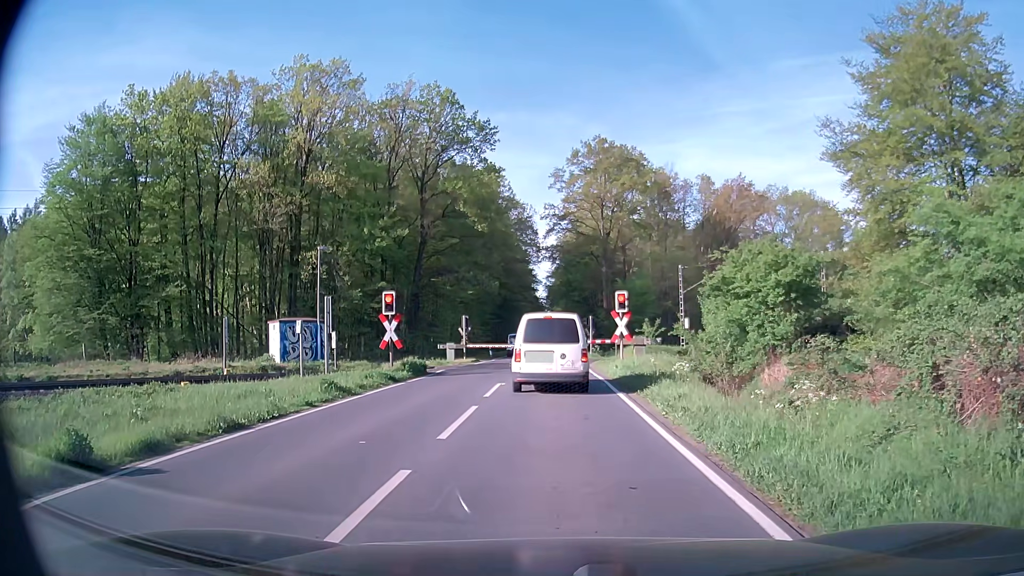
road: secondary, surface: asphalt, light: Day
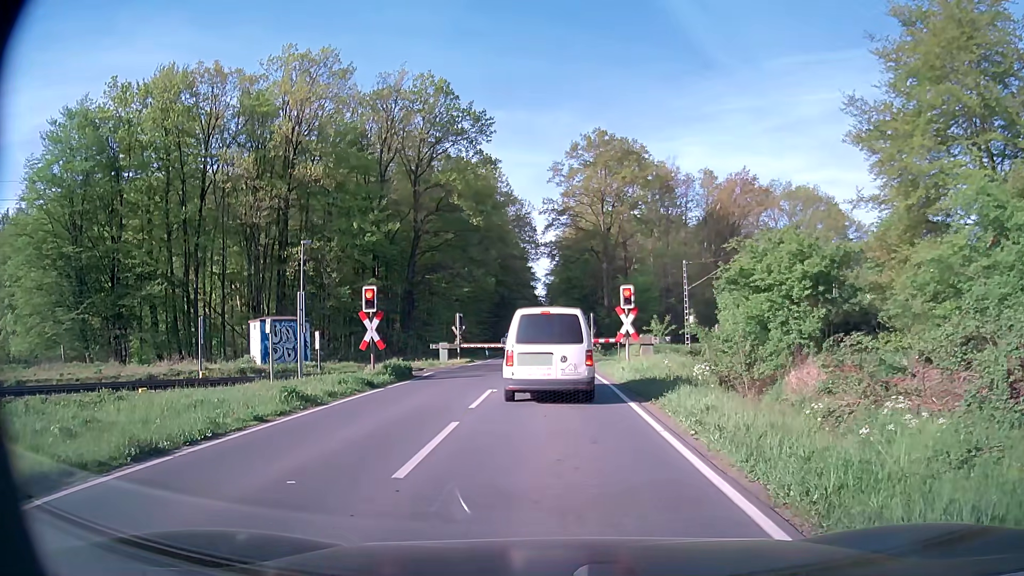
(0.0, +2.4) m; -1°
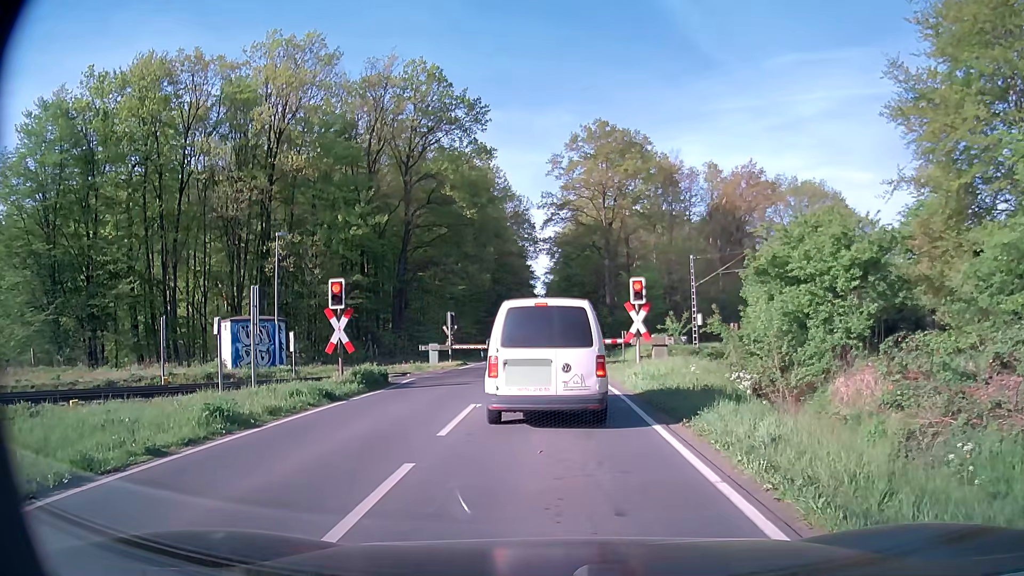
(0.0, +3.3) m; +1°
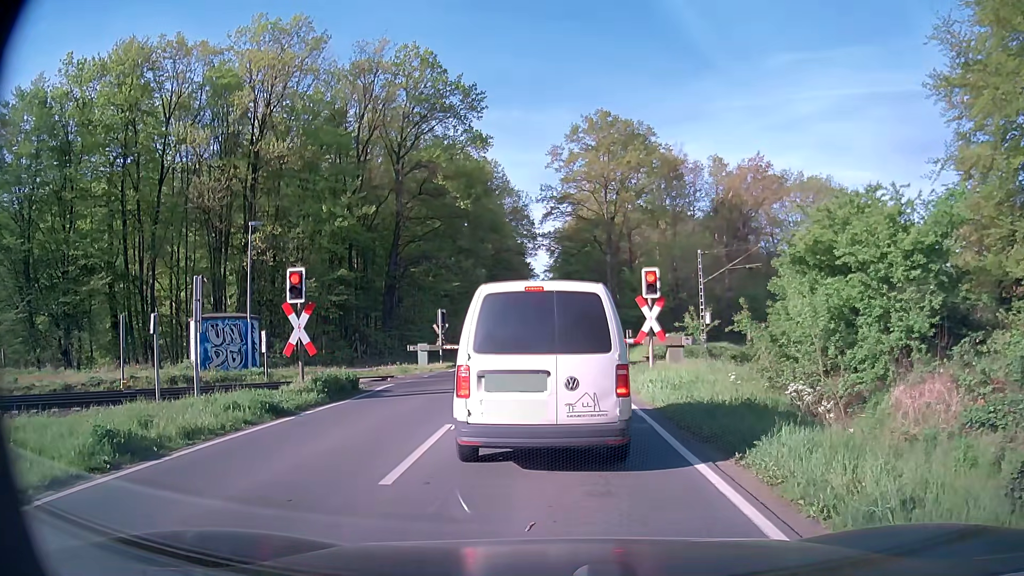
(0.0, +3.0) m; -2°
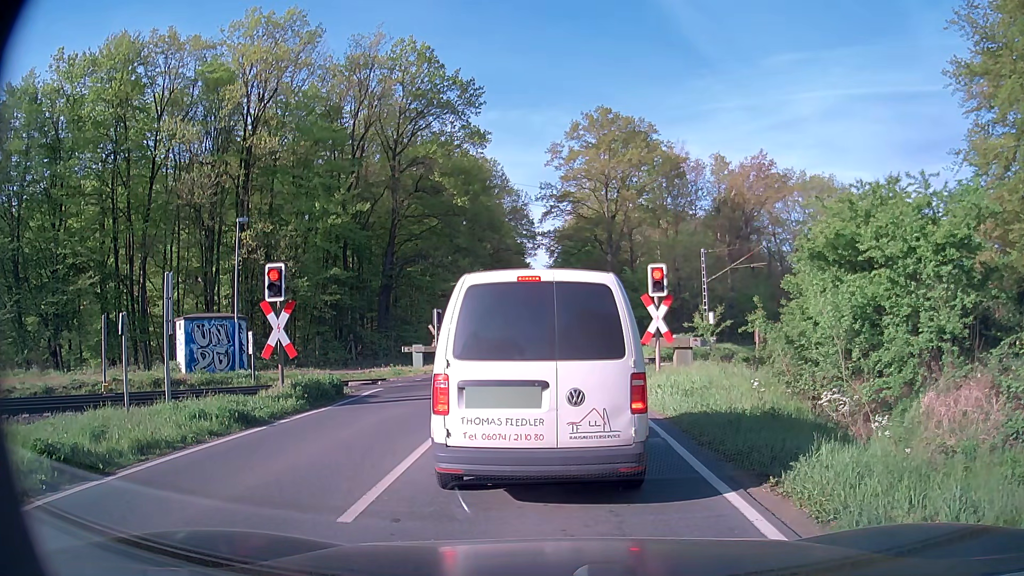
(0.0, +1.2) m; 0°
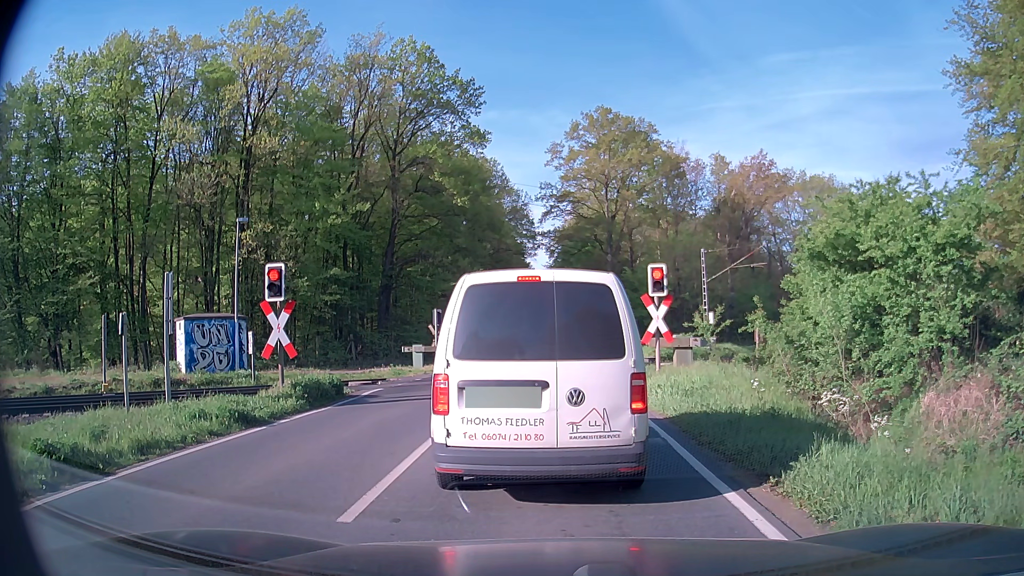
(0.0, 0.0) m; 0°
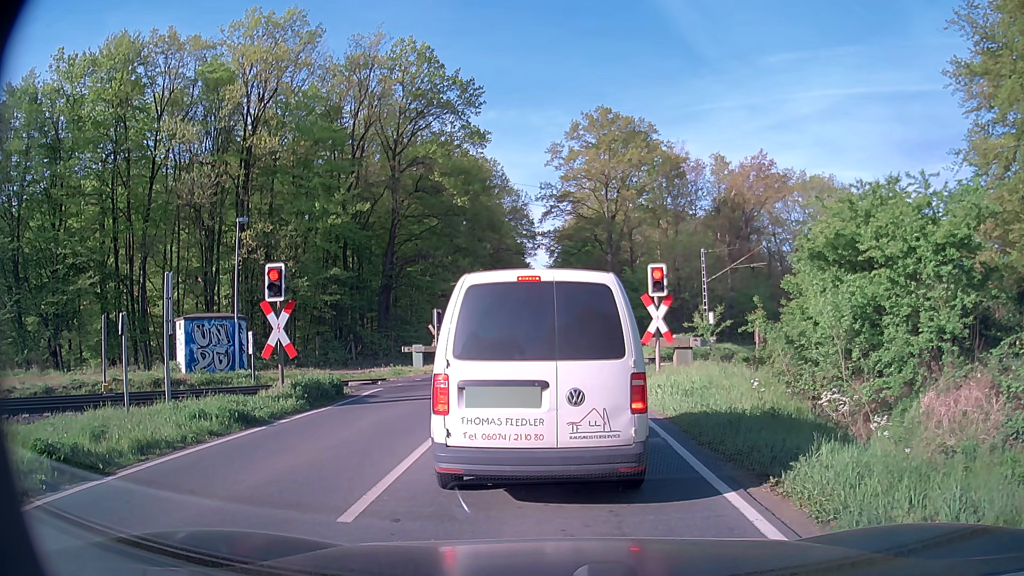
(0.0, 0.0) m; 0°
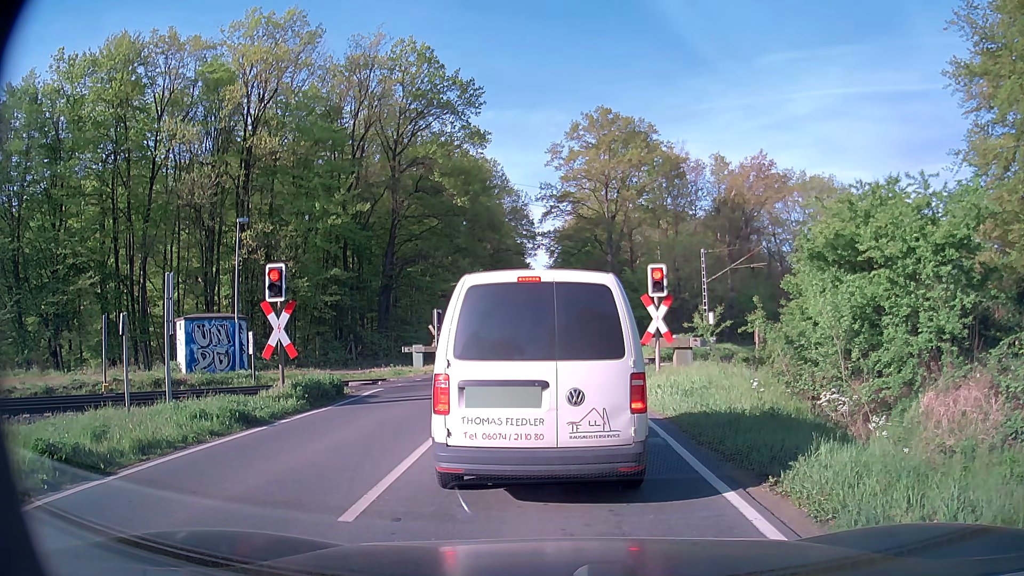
(0.0, +0.1) m; 0°
